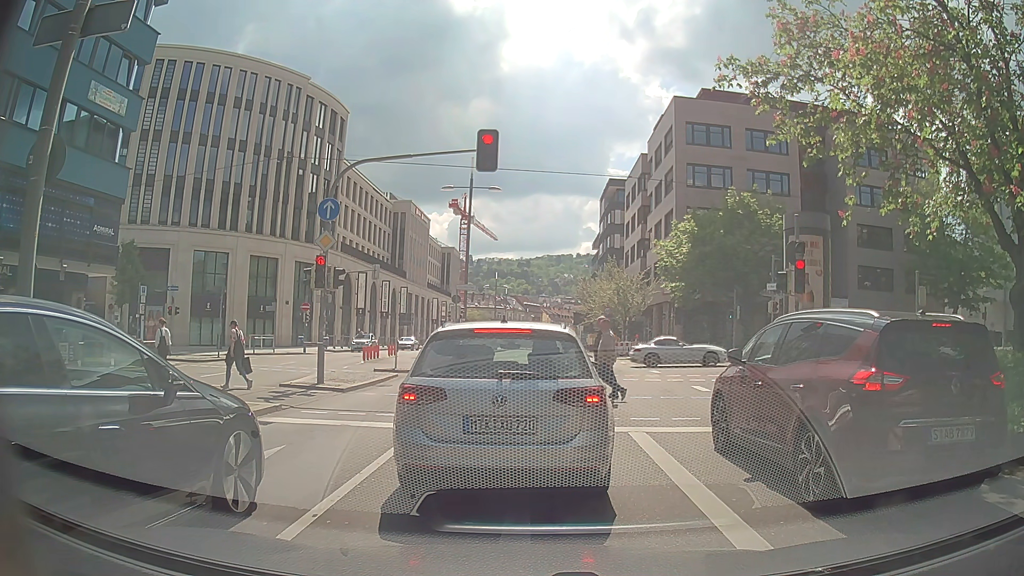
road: primary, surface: asphalt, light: Day
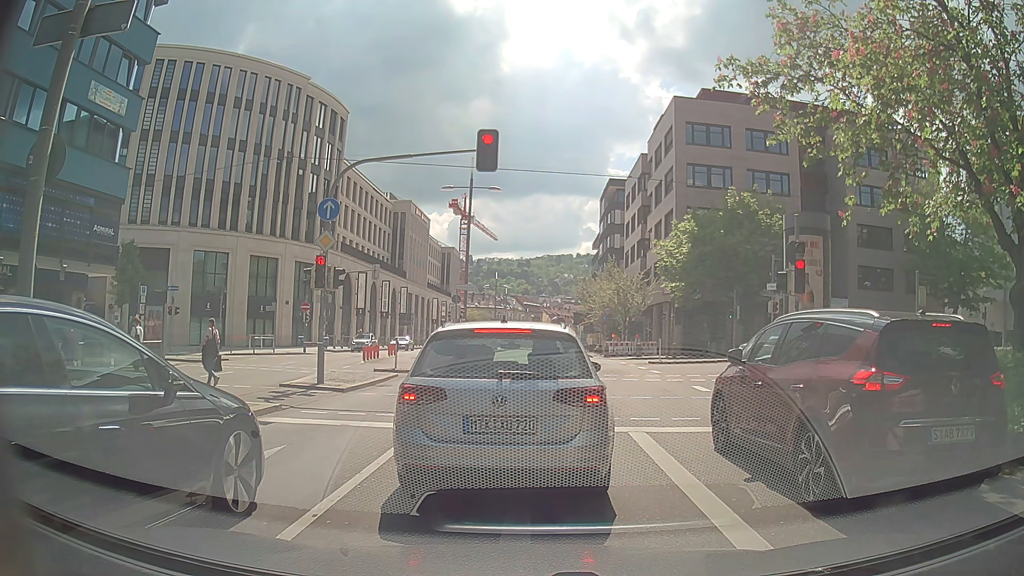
(0.0, 0.0) m; 0°
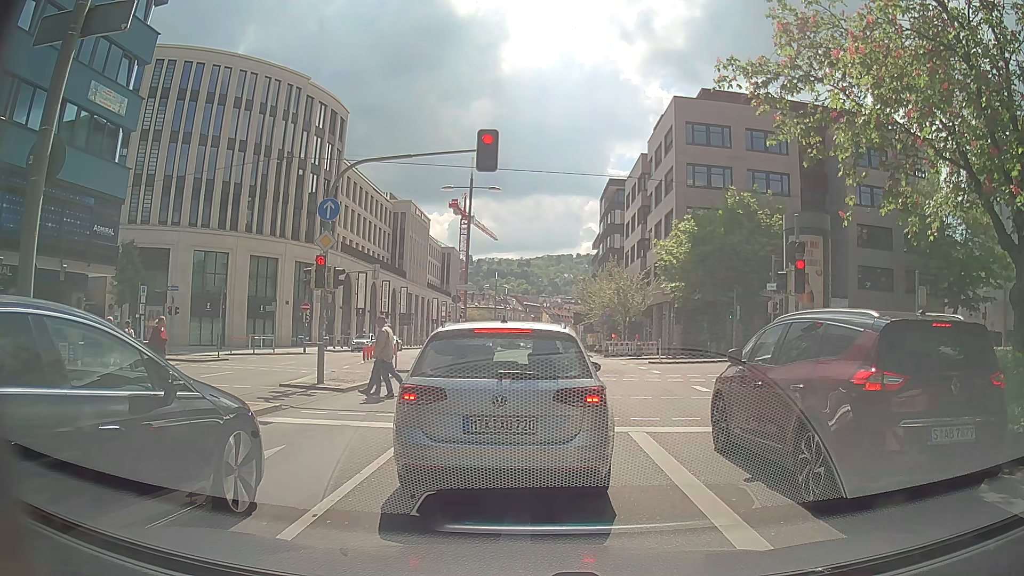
(0.0, 0.0) m; 0°
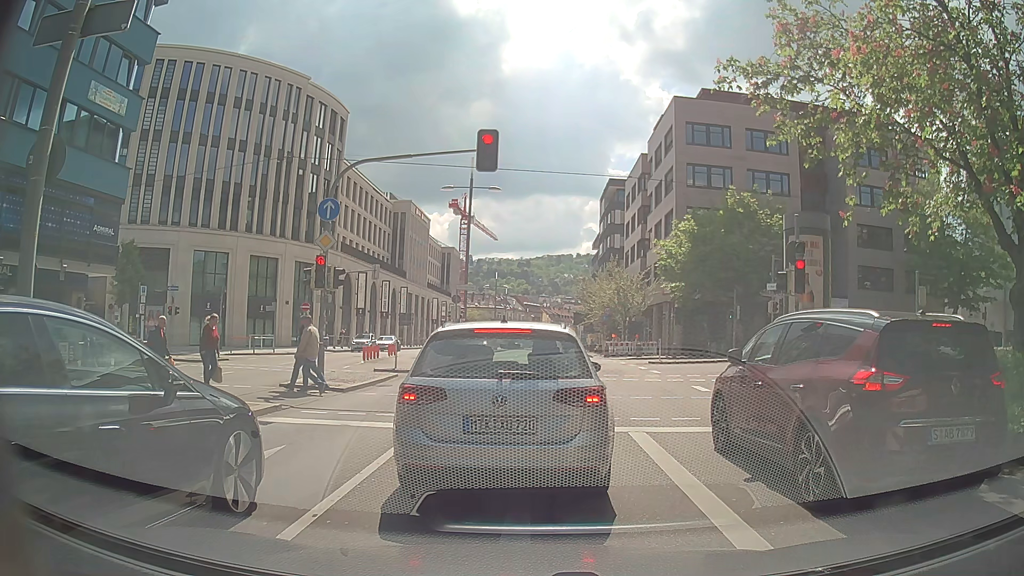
(0.0, 0.0) m; 0°
(0, +10) (0, +20) (0, +30) (0, +40) (0, +50) (0, +60) (0, +70) (0, +80) (0, +90) (0, +100) m
